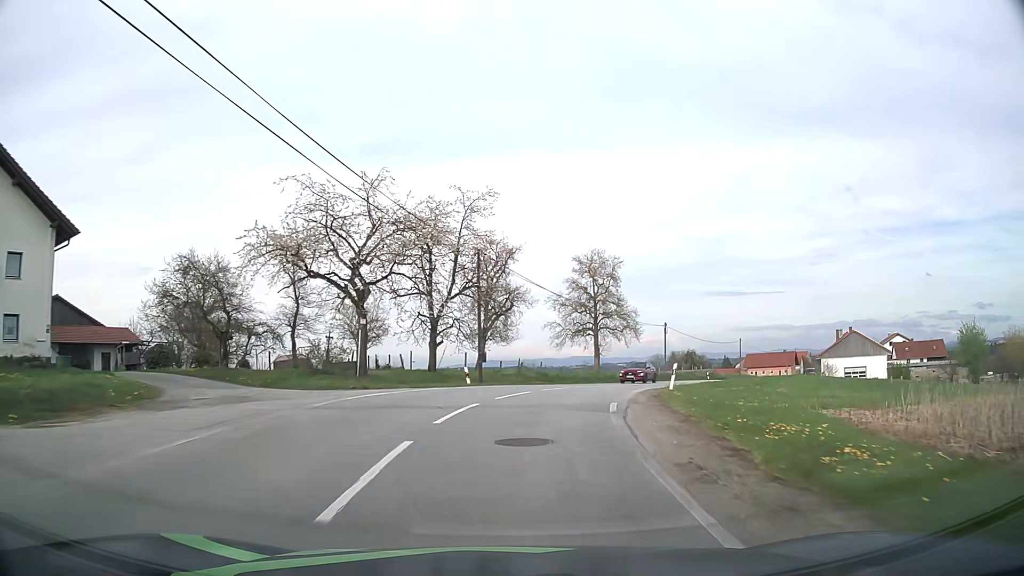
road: tertiary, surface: asphalt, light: Day
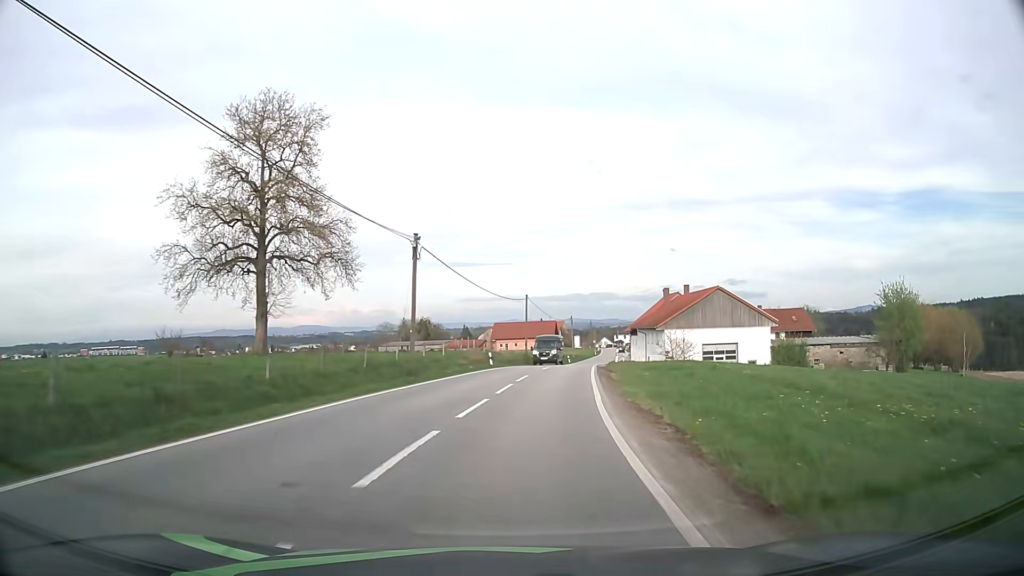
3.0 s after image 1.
(+7.7, +39.0) m; +23°
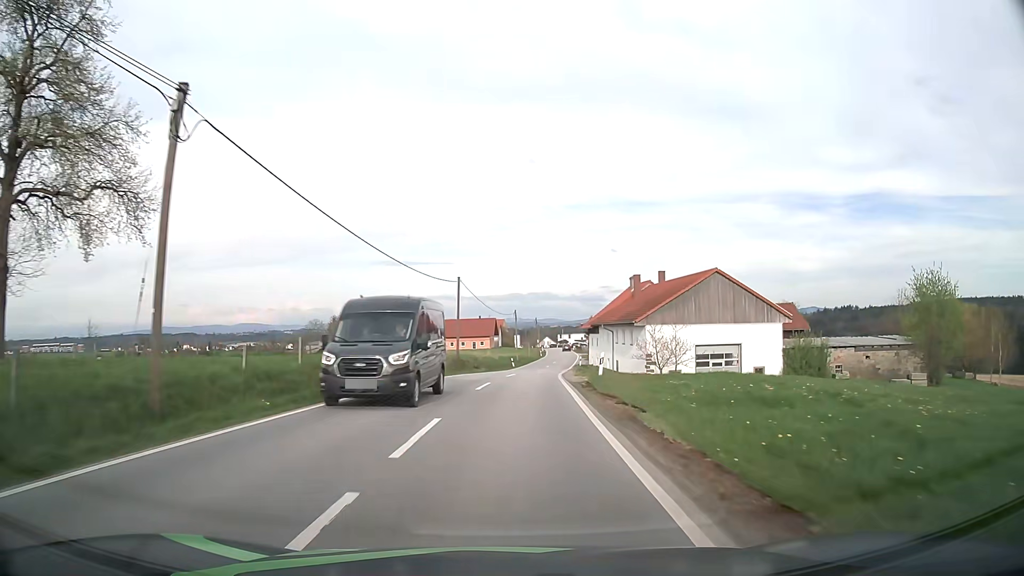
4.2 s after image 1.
(+0.9, +16.4) m; +5°
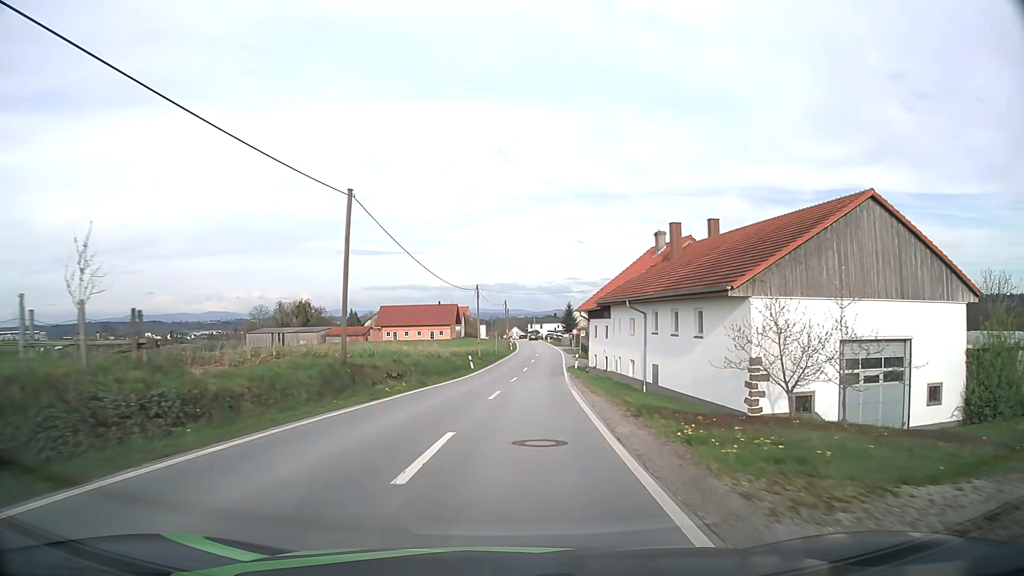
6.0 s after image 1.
(+0.7, +25.4) m; +3°
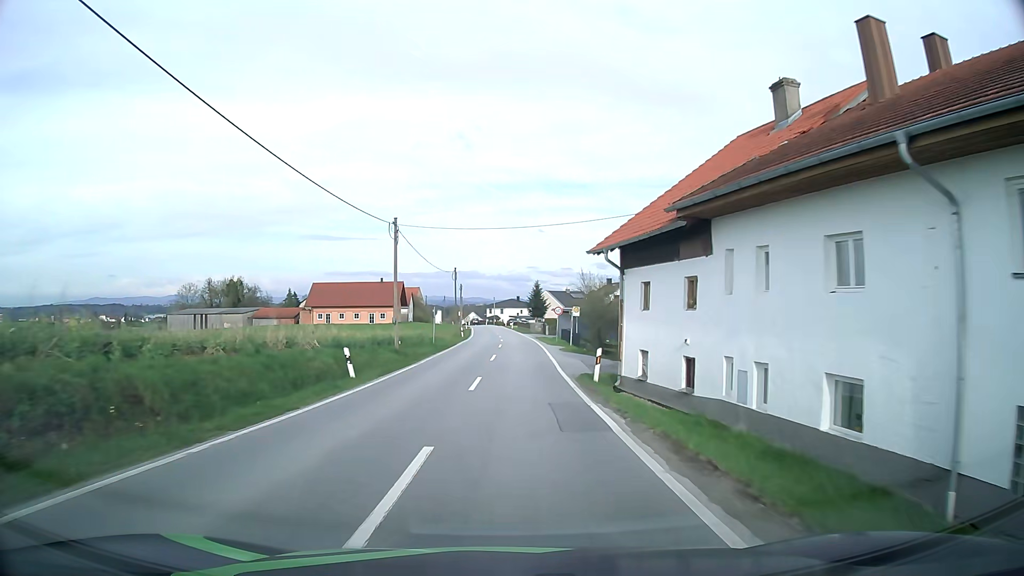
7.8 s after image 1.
(+0.8, +26.3) m; +3°
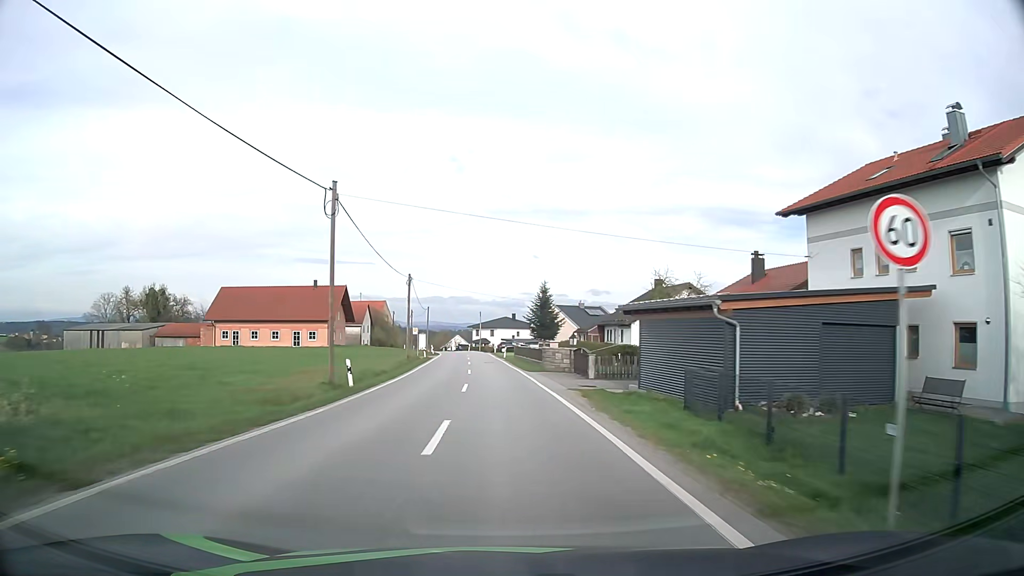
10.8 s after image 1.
(+0.6, +44.2) m; +1°
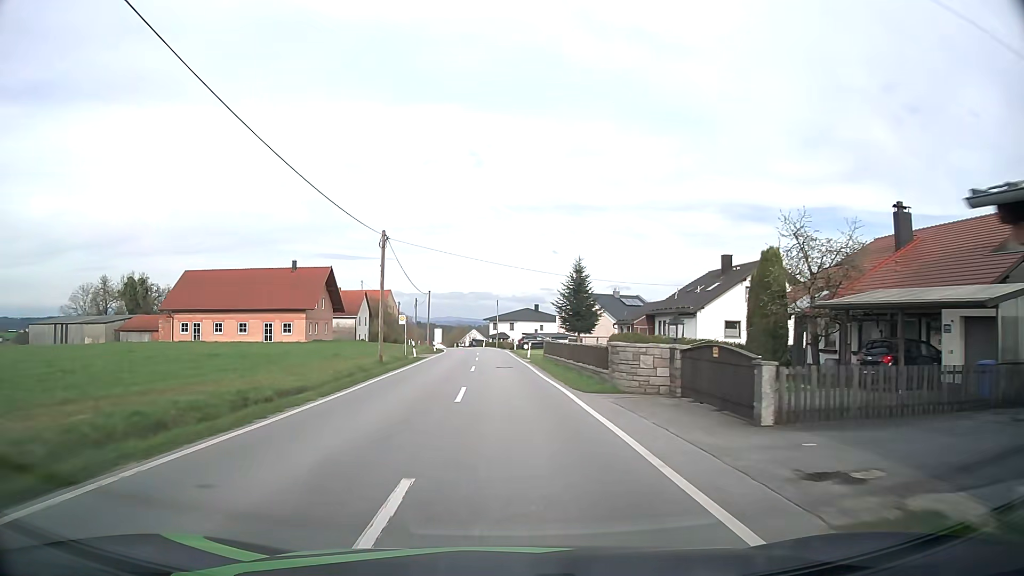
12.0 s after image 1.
(-0.3, +17.9) m; -2°
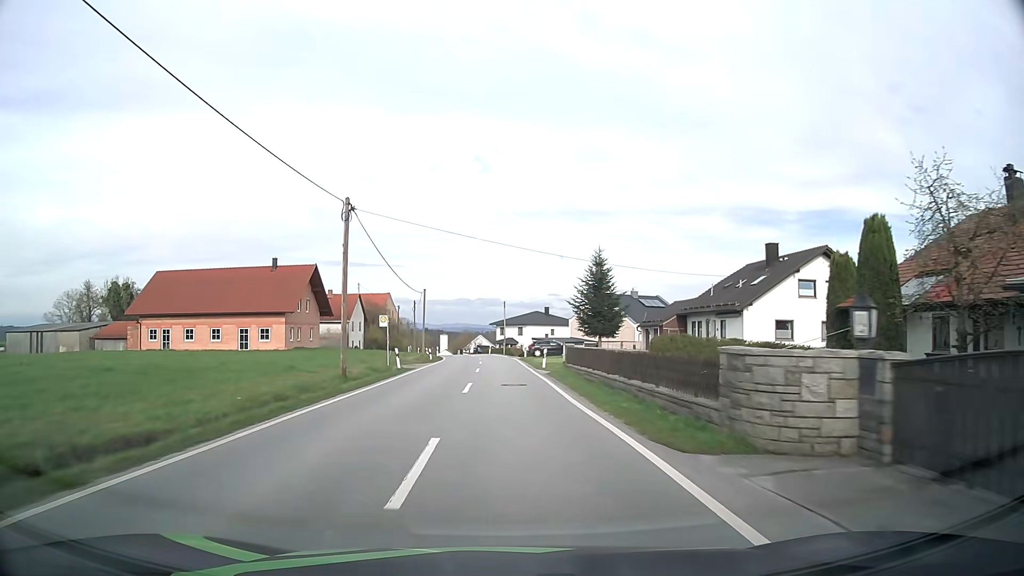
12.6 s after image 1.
(-0.1, +9.1) m; -1°
(0, +10) (0, +20) (0, +30) (0, +40) (-1, +50) (-1, +60) (-2, +70) (-4, +80) (-7, +89) (-9, +99) m
